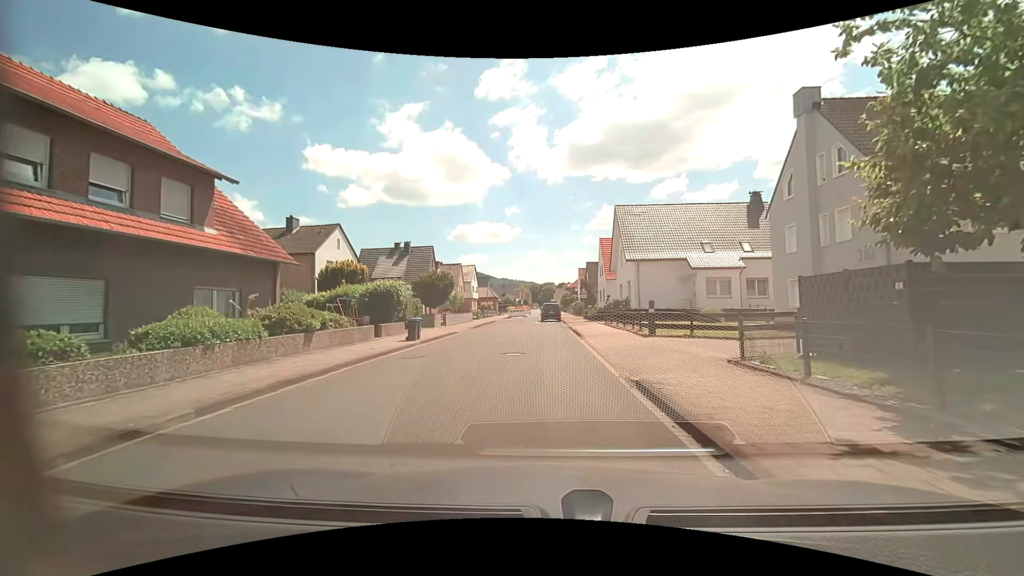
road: residential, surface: asphalt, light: Day
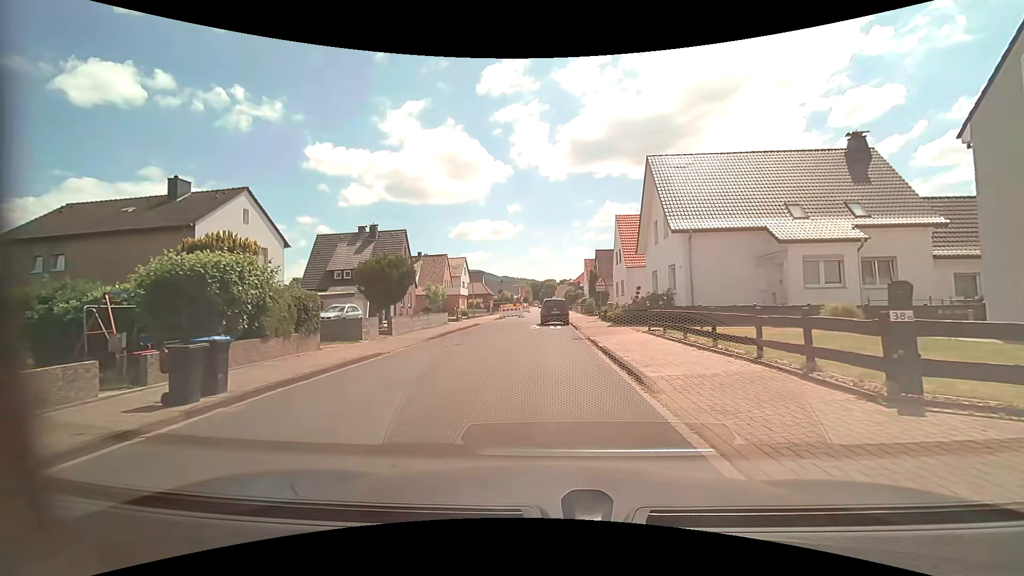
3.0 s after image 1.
(+0.3, +13.4) m; +1°
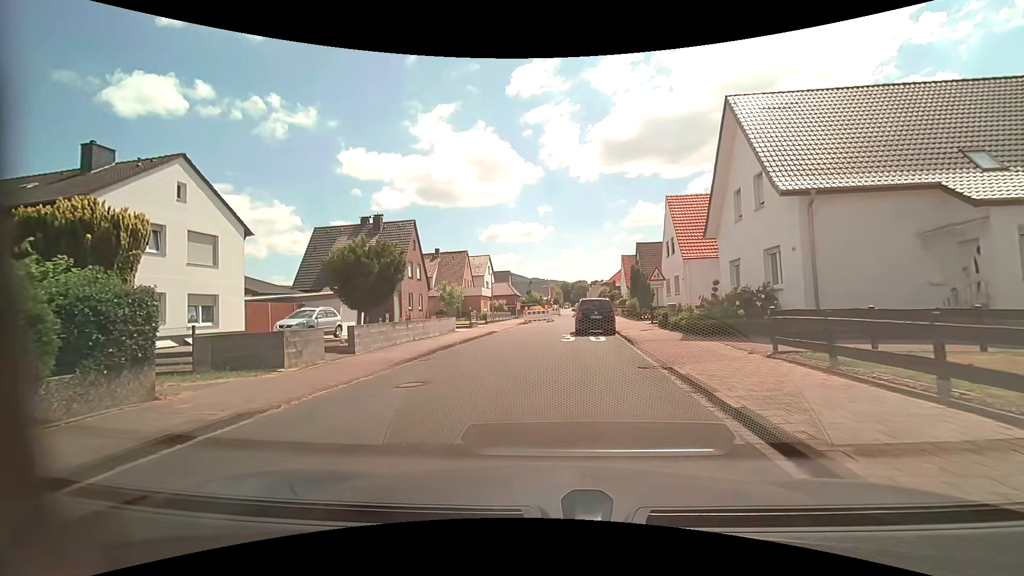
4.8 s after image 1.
(-0.1, +8.2) m; -3°
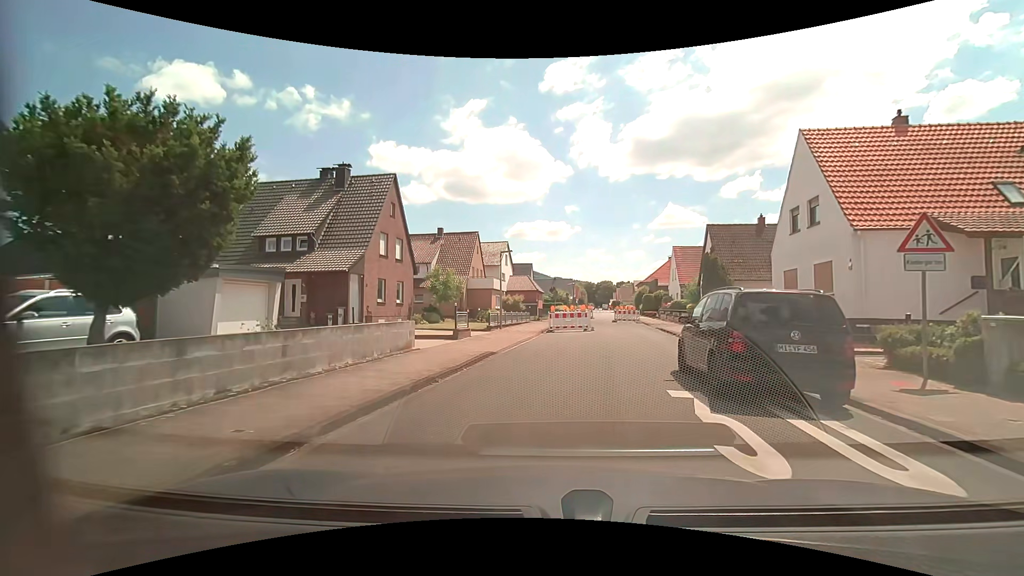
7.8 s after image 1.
(-0.9, +14.8) m; -4°
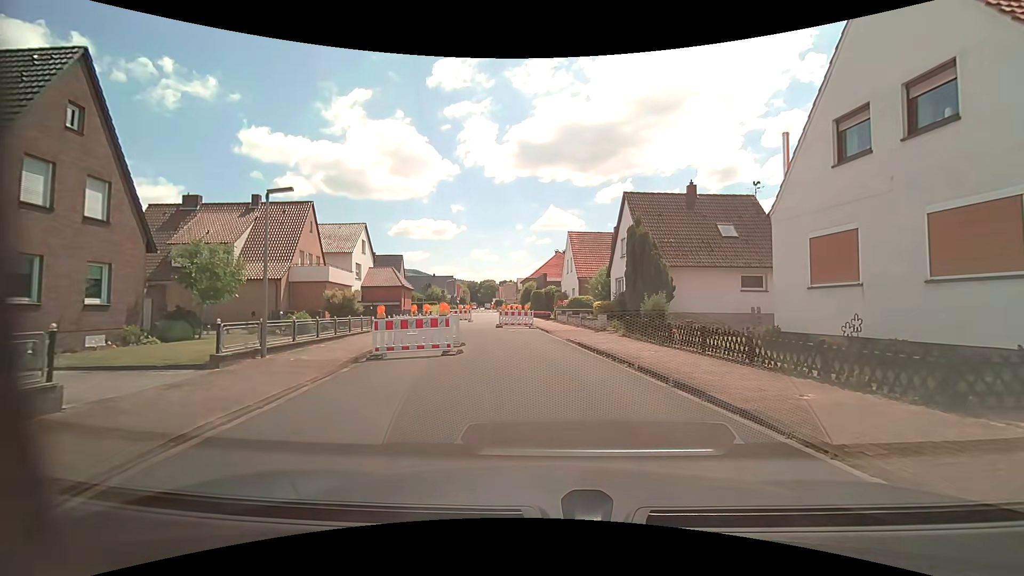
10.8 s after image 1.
(+1.3, +13.4) m; +15°
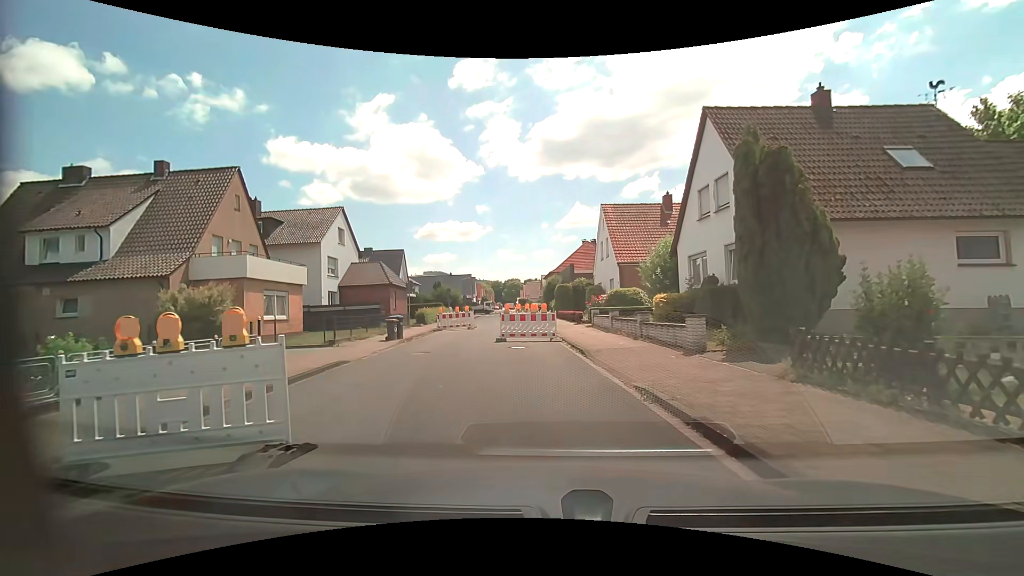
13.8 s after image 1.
(-0.2, +12.1) m; -5°
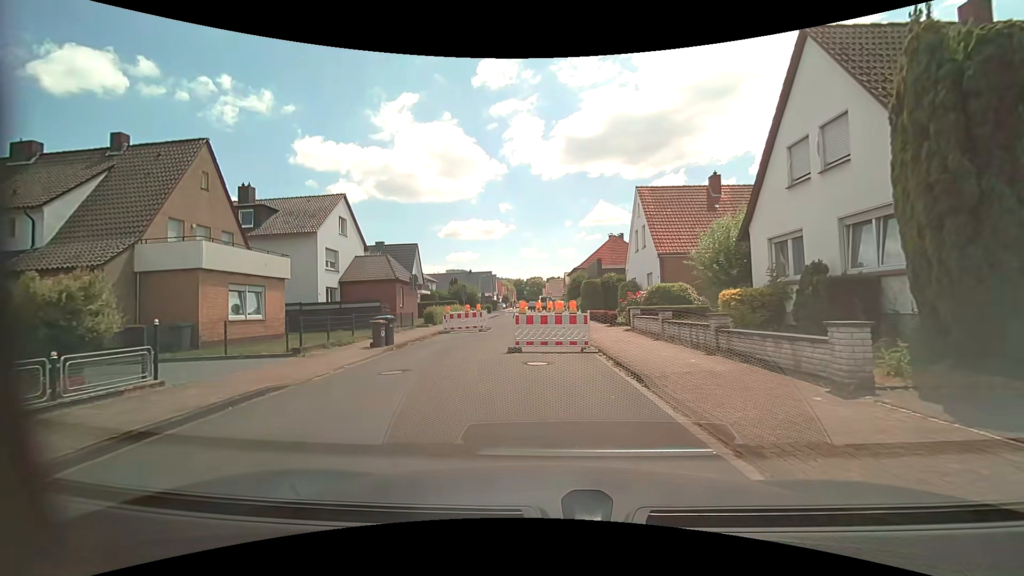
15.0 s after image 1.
(0.0, +4.8) m; -2°
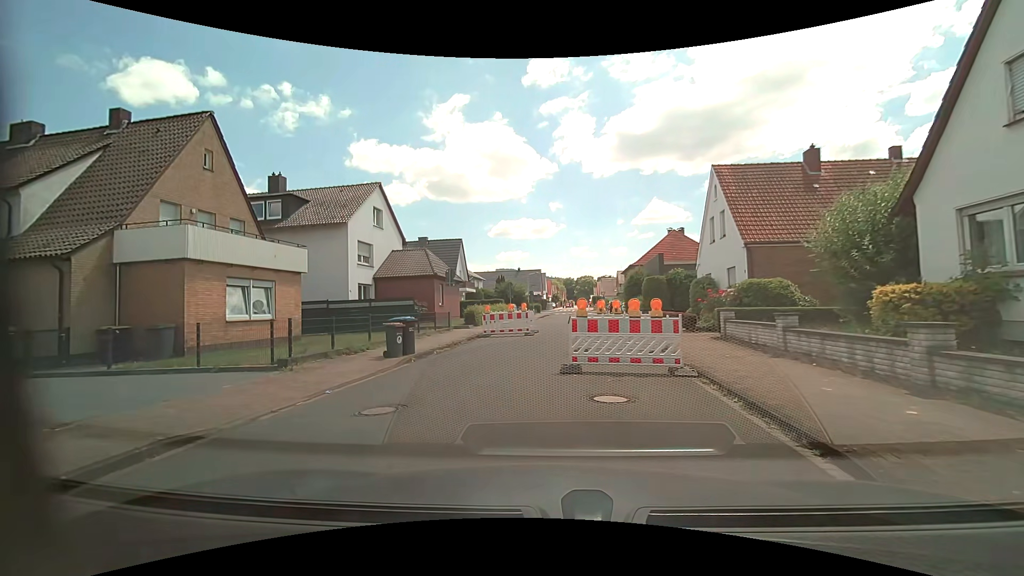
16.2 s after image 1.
(-0.2, +4.1) m; -5°
(-1, +10) (0, +20) (+2, +30) (+2, +40) (+3, +49) (+3, +59) (+4, +69) (+4, +79) (+6, +89) (+14, +94) m
